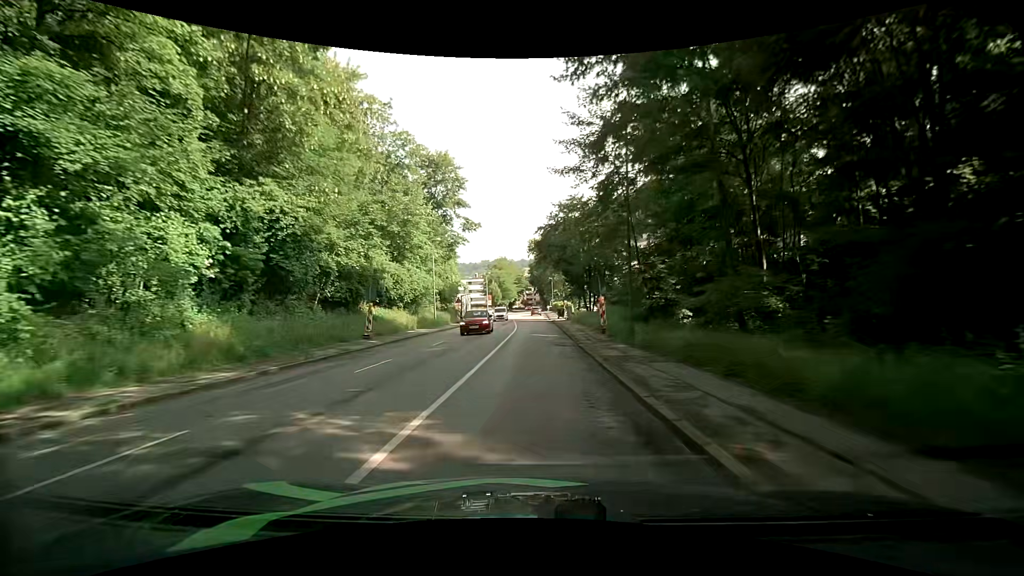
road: tertiary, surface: asphalt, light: Day
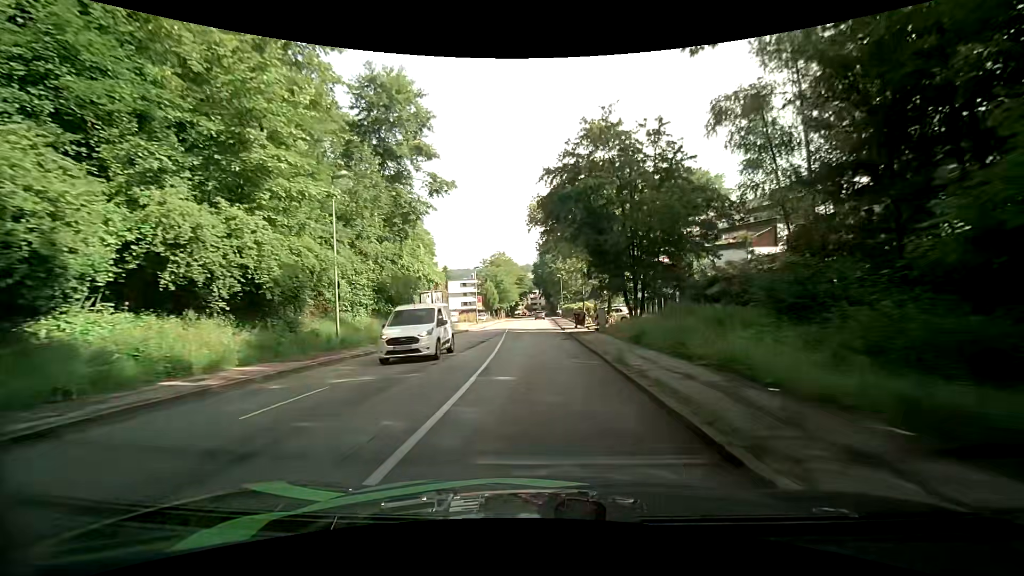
(-0.4, +23.5) m; -2°
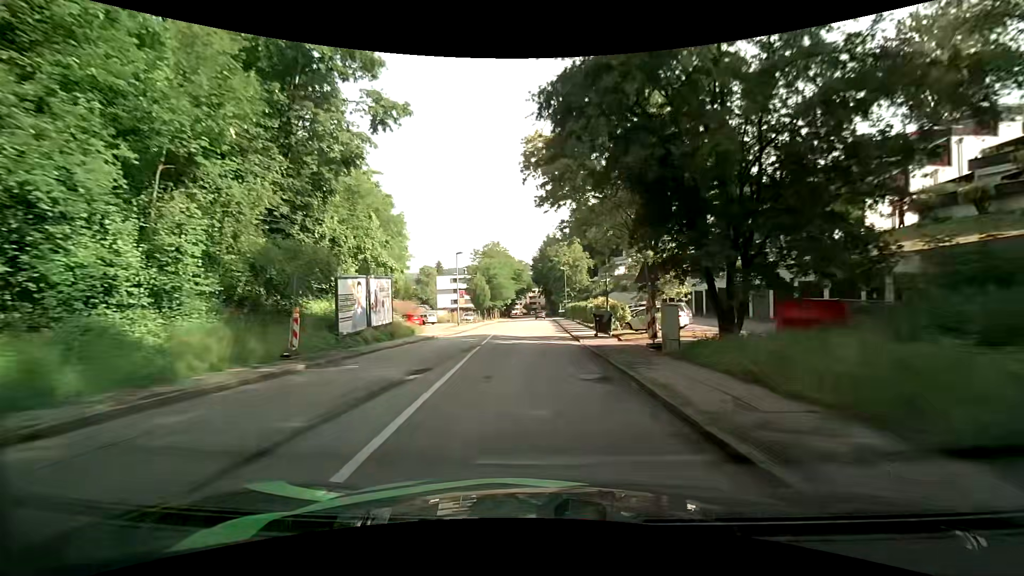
(0.0, +15.8) m; 0°
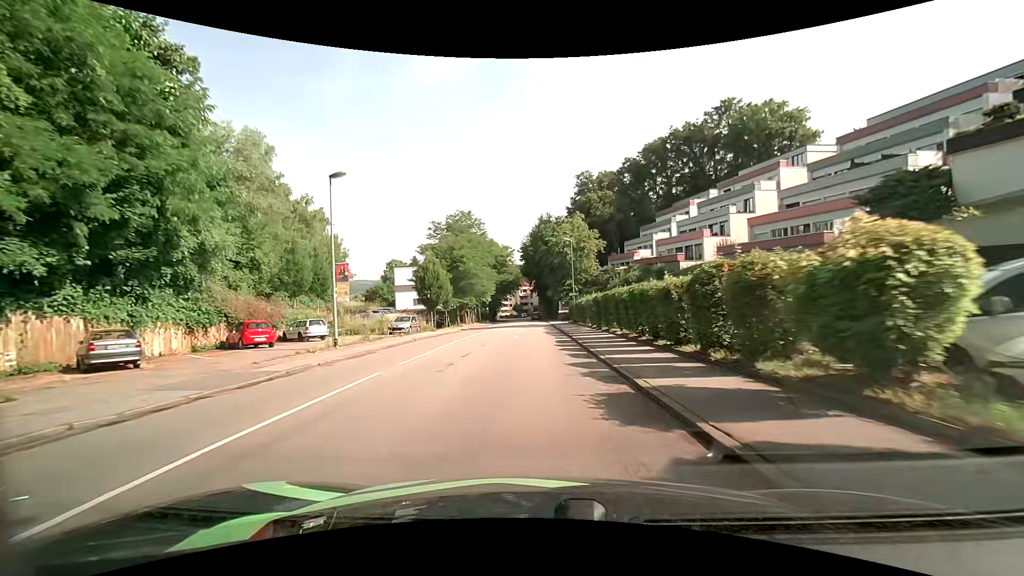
(+0.4, +31.7) m; +1°
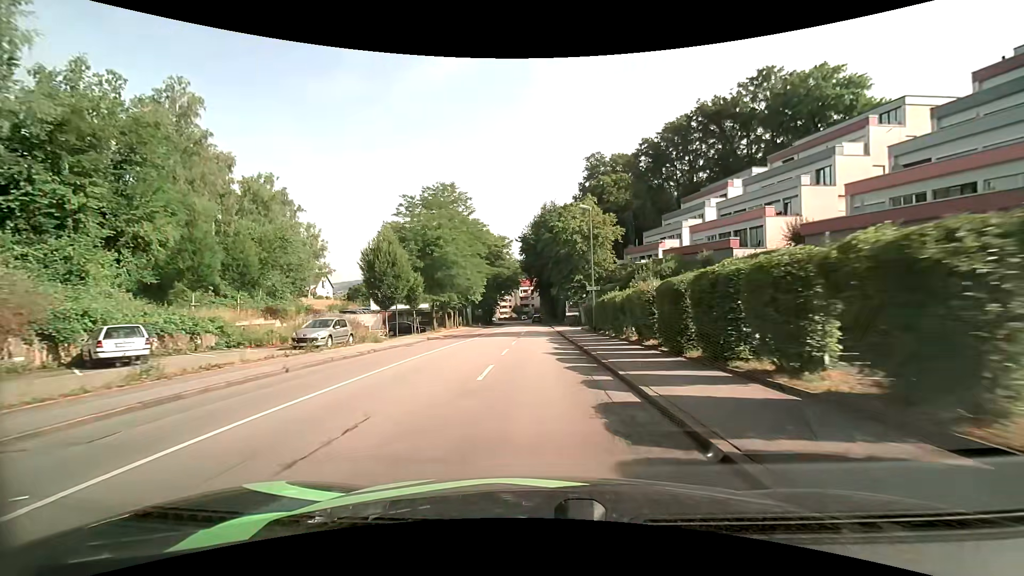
(-0.1, +15.6) m; 0°
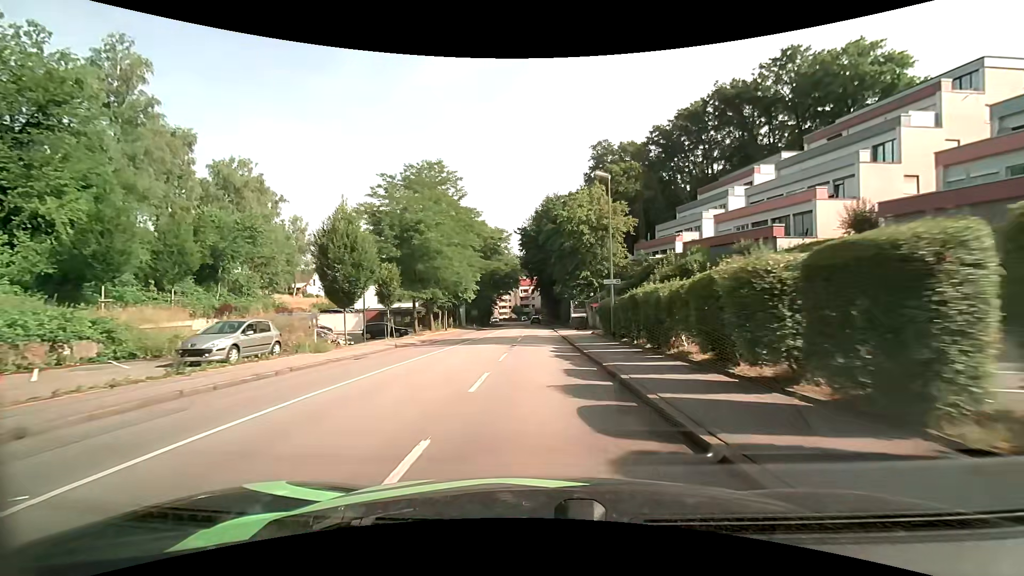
(0.0, +7.7) m; -1°
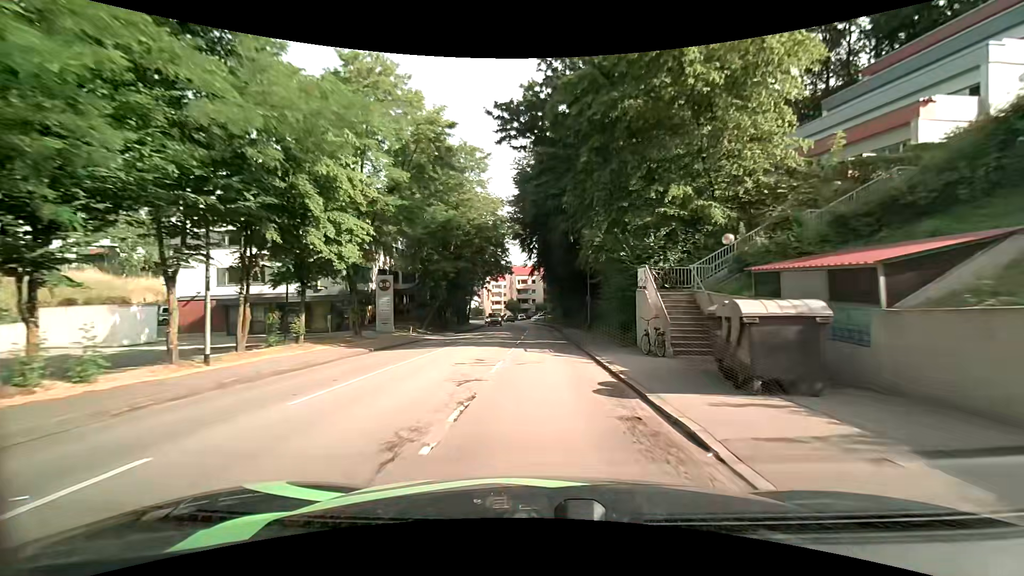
(+0.2, +37.8) m; 0°
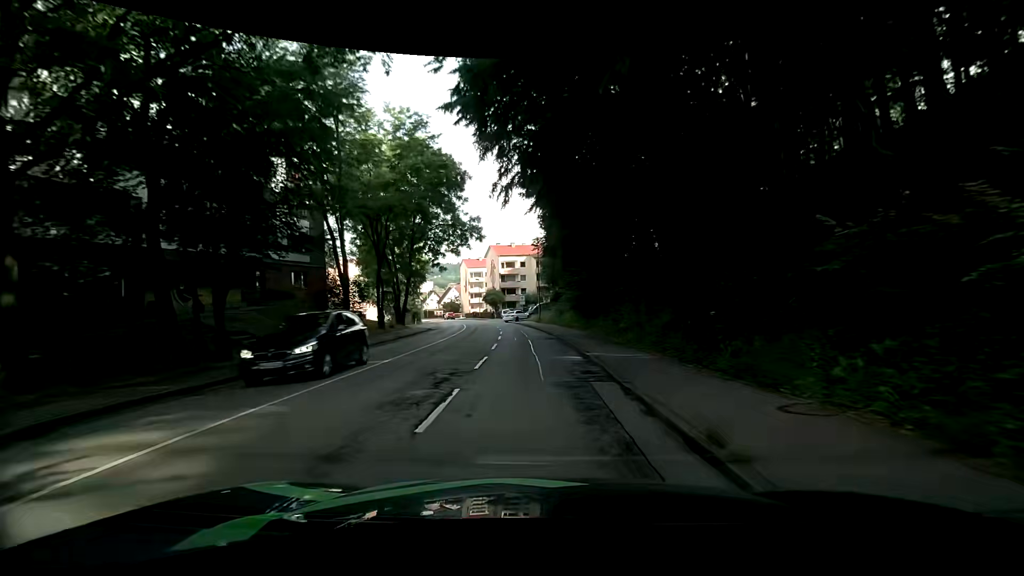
(+0.2, +36.7) m; +1°
(0, +10) (0, +20) (-1, +30) (-2, +40) (-3, +50) (-4, +60) (-6, +70) (-9, +79) (-11, +89) (-14, +98) m
